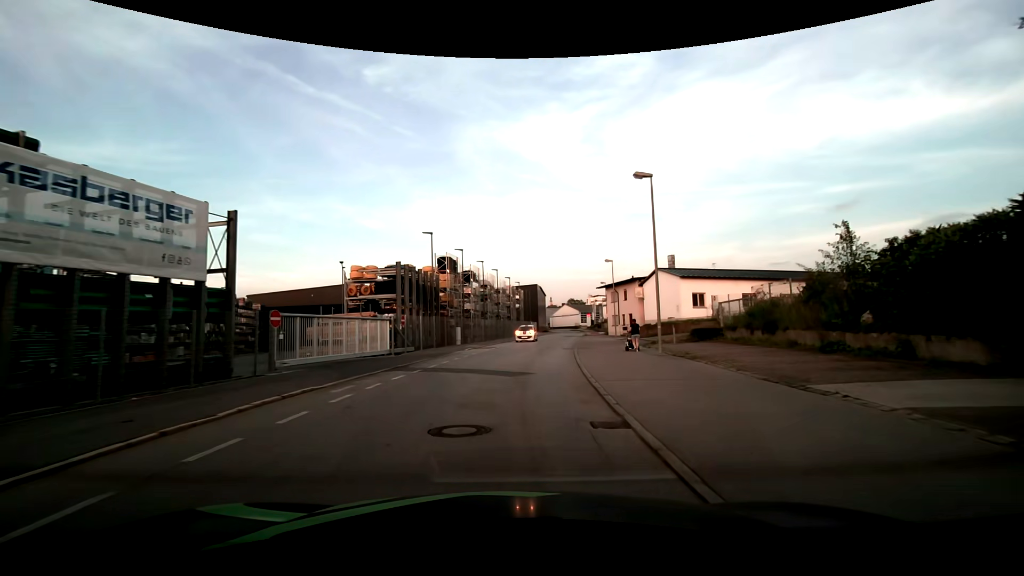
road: residential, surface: asphalt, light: Day
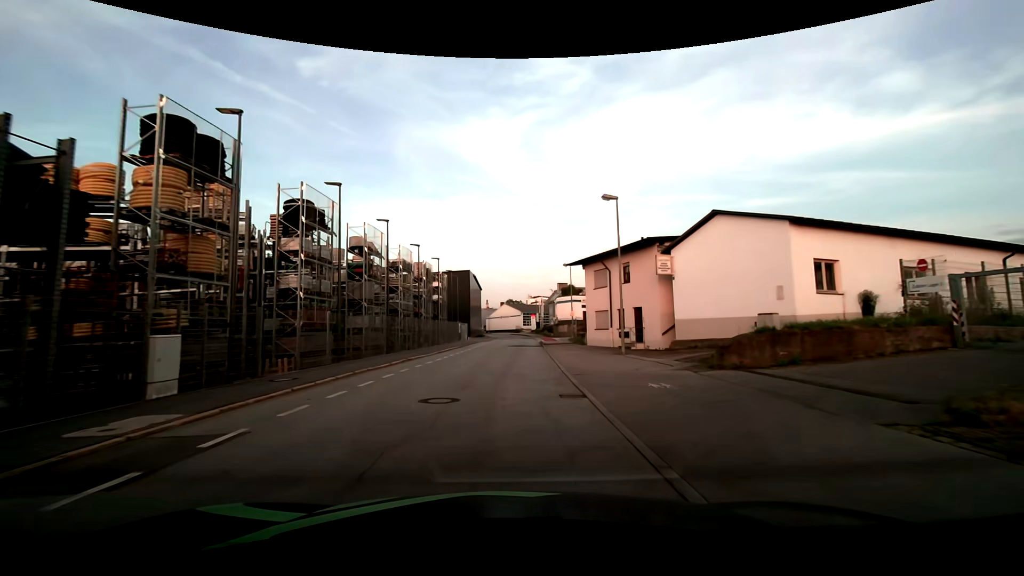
(+2.0, +27.0) m; +7°
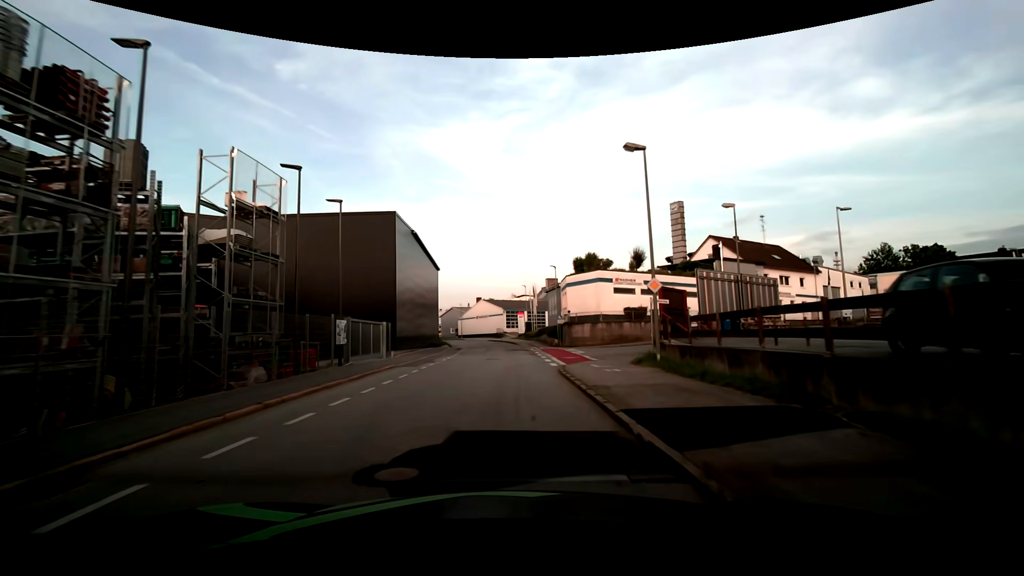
(+1.1, +34.8) m; +2°
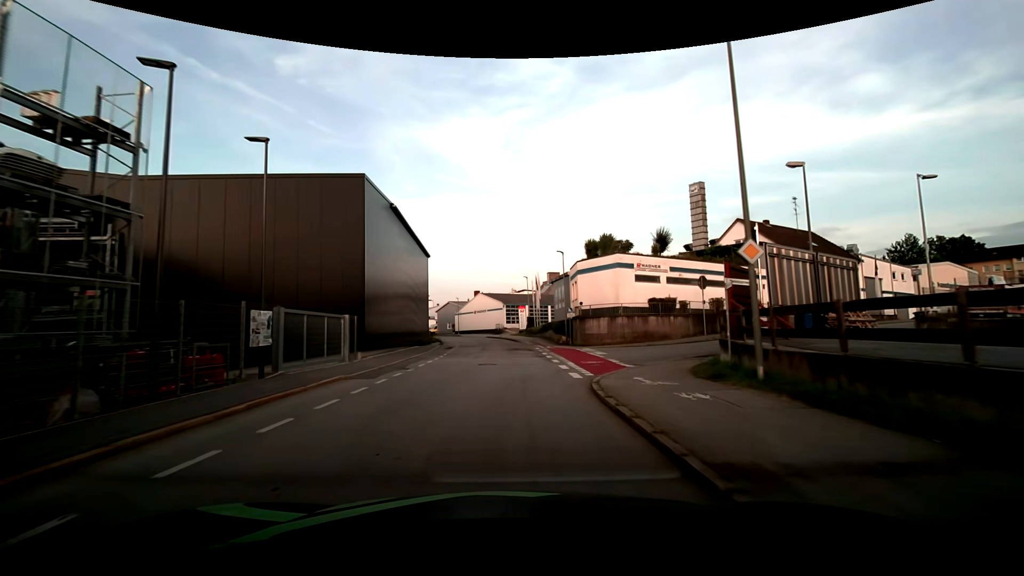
(0.0, +7.0) m; +1°
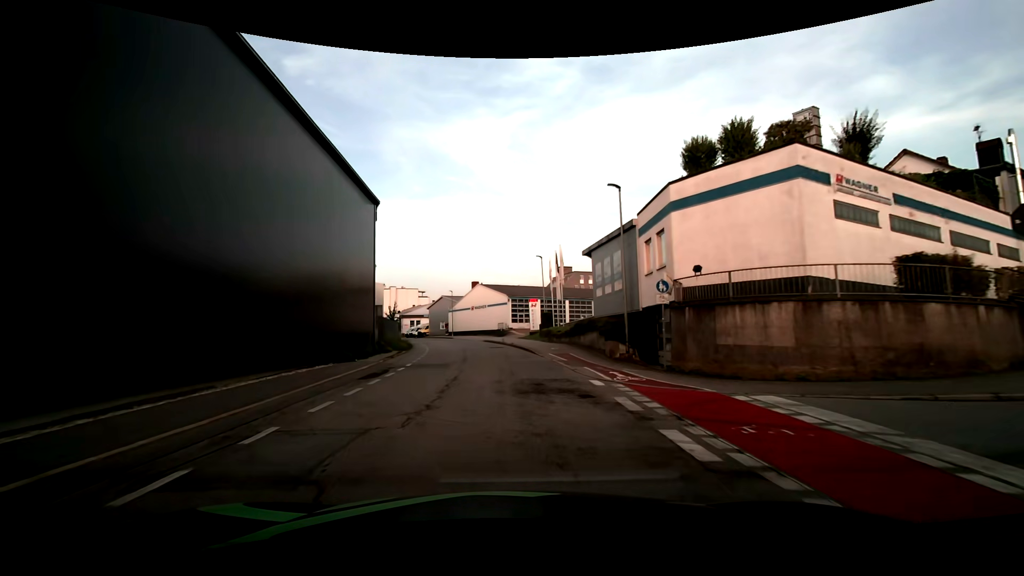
(-0.3, +20.9) m; -1°
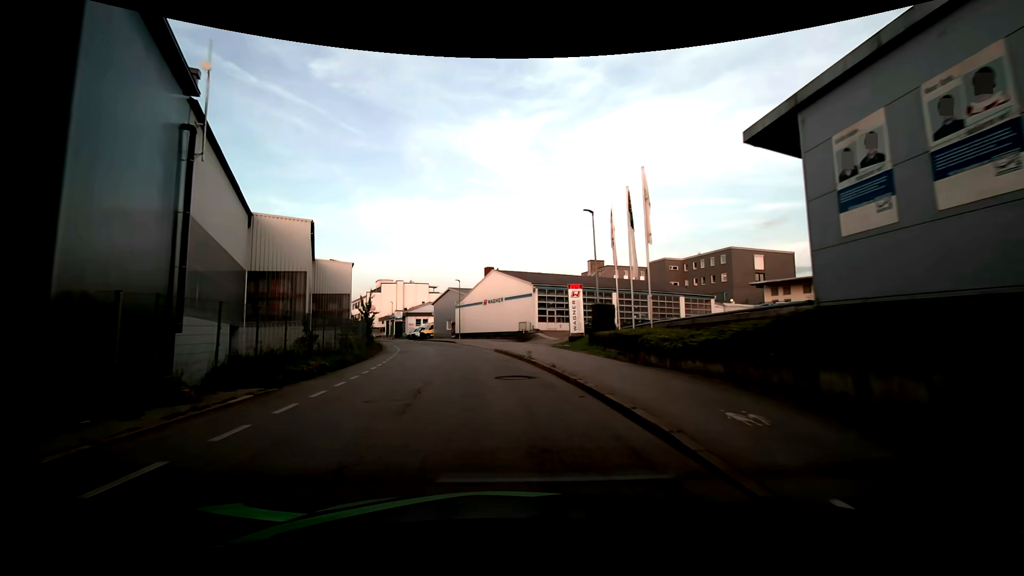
(-0.5, +20.3) m; -2°
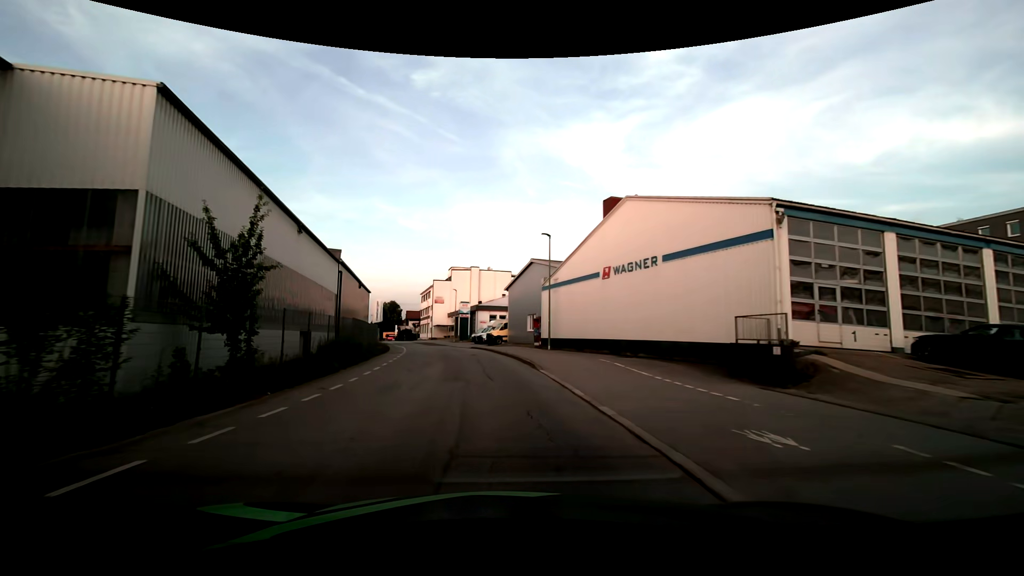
(-3.0, +32.8) m; -11°
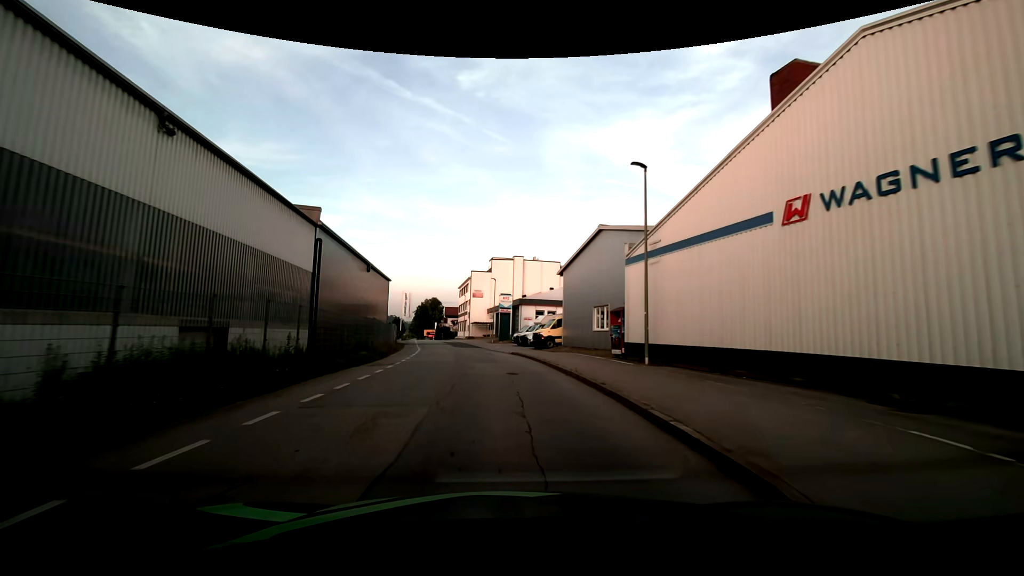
(-0.7, +14.0) m; -5°
(0, +10) (-1, +20) (-2, +30) (-3, +40) (-4, +50) (-6, +60) (-7, +70) (-9, +79) (-11, +89) (-13, +99) m
